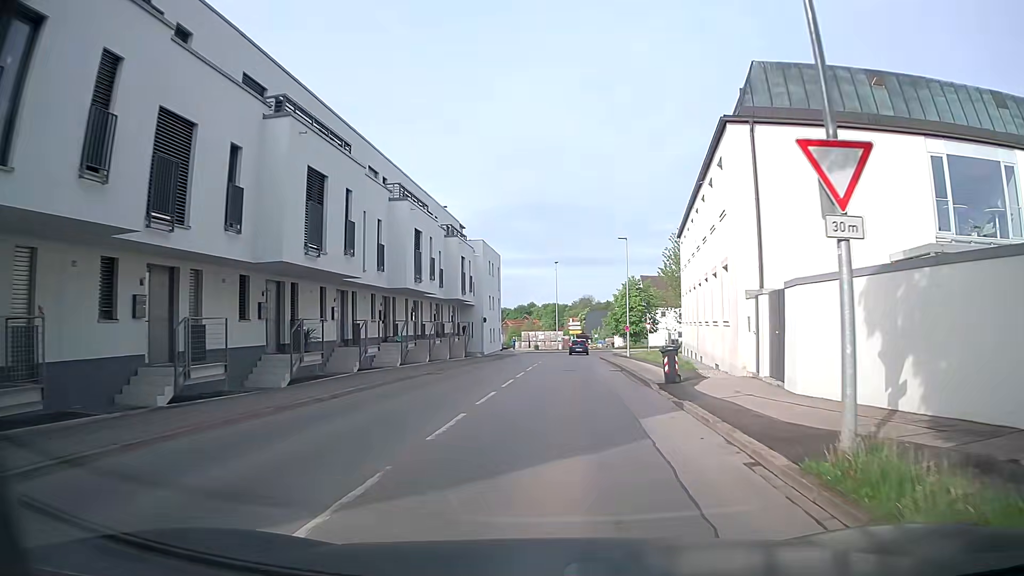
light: Day
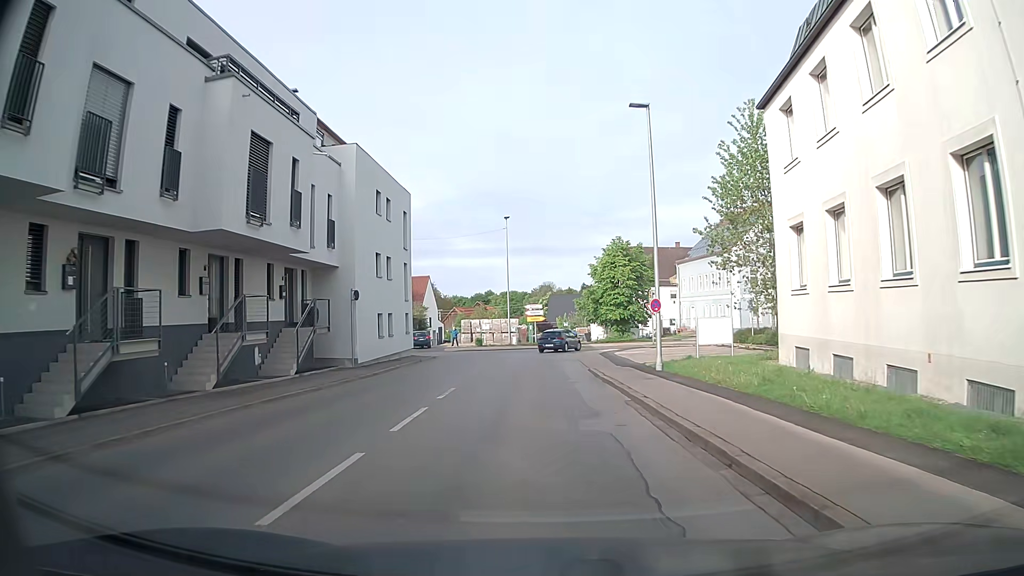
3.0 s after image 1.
(+1.0, +26.5) m; +4°
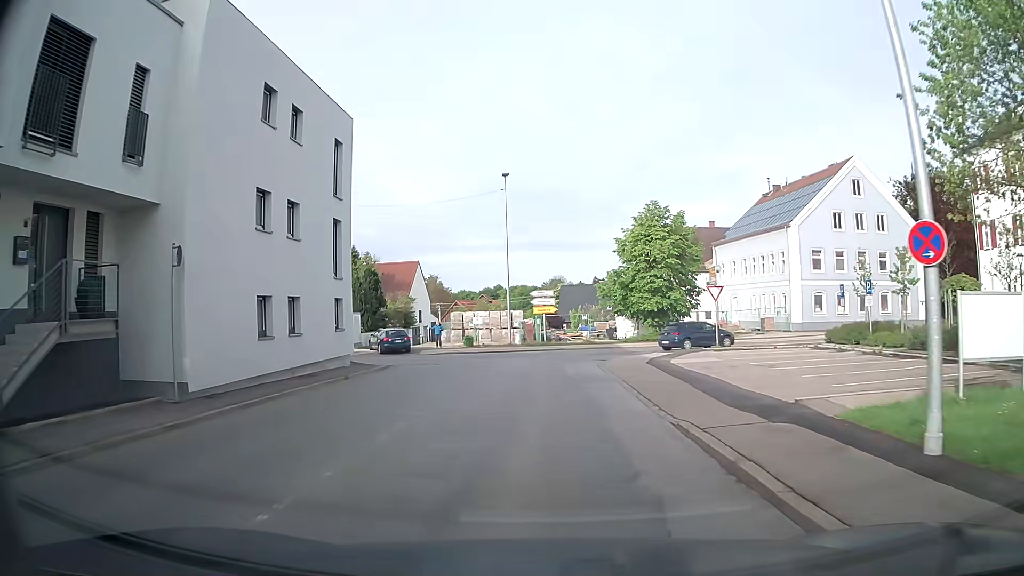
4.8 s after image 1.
(-0.4, +14.3) m; -2°
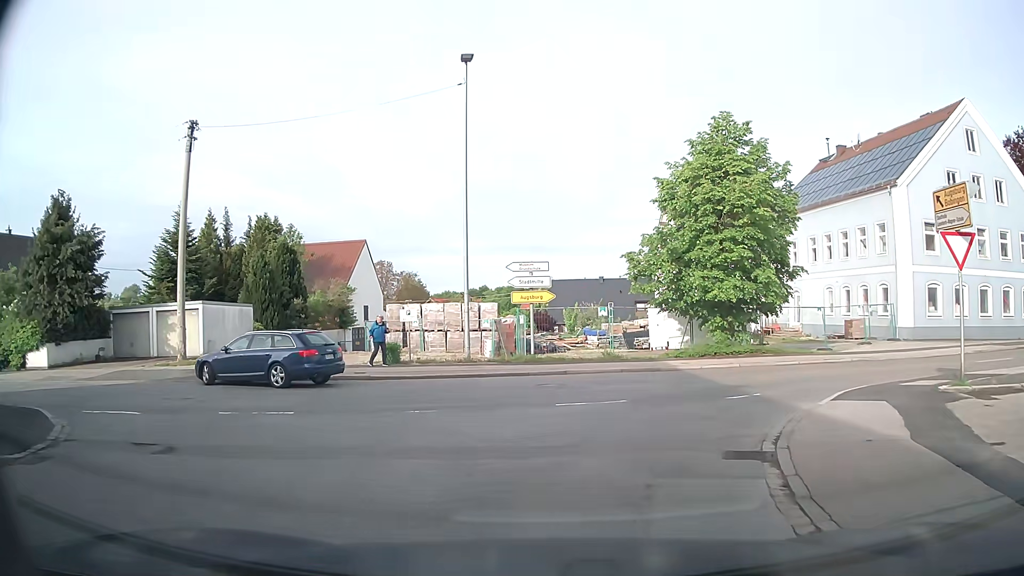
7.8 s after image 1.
(0.0, +19.0) m; +2°
